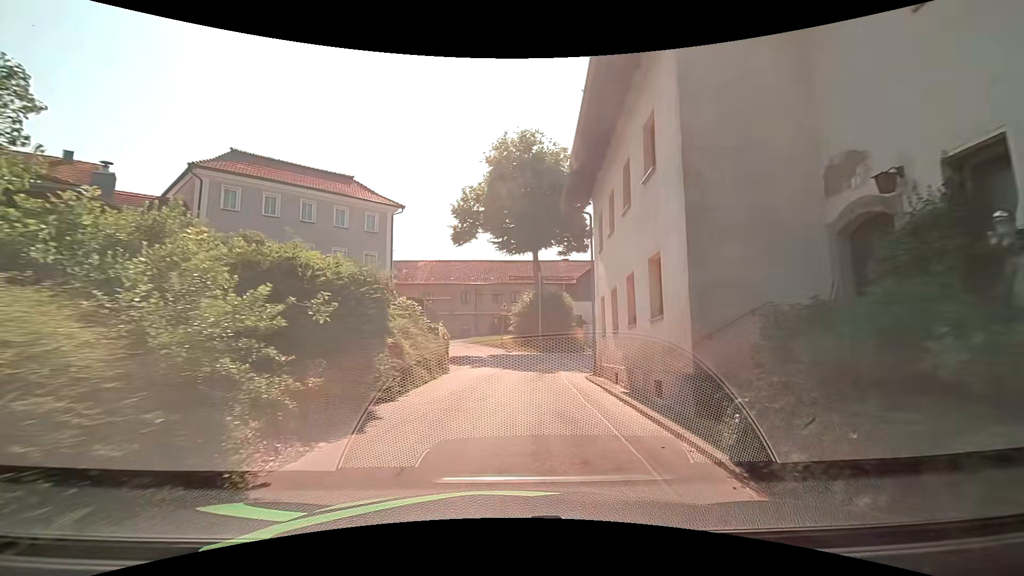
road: residential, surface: asphalt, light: Day
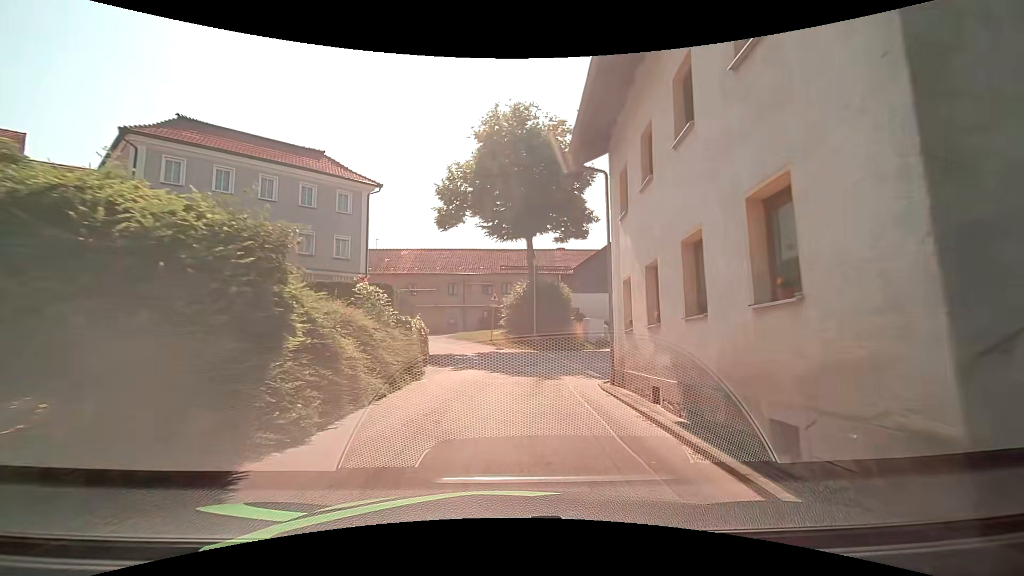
(0.0, +4.1) m; +1°
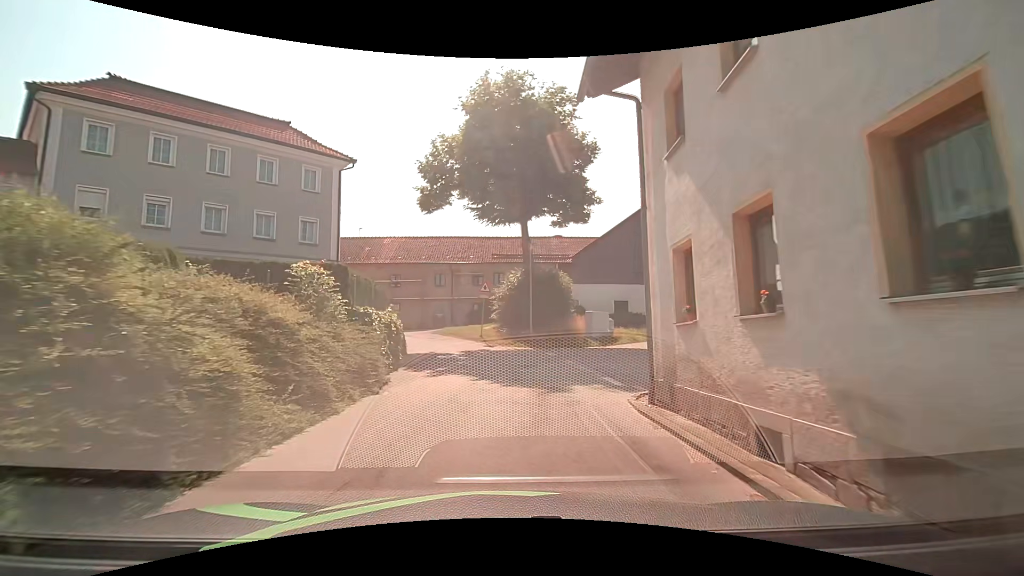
(0.0, +4.0) m; 0°
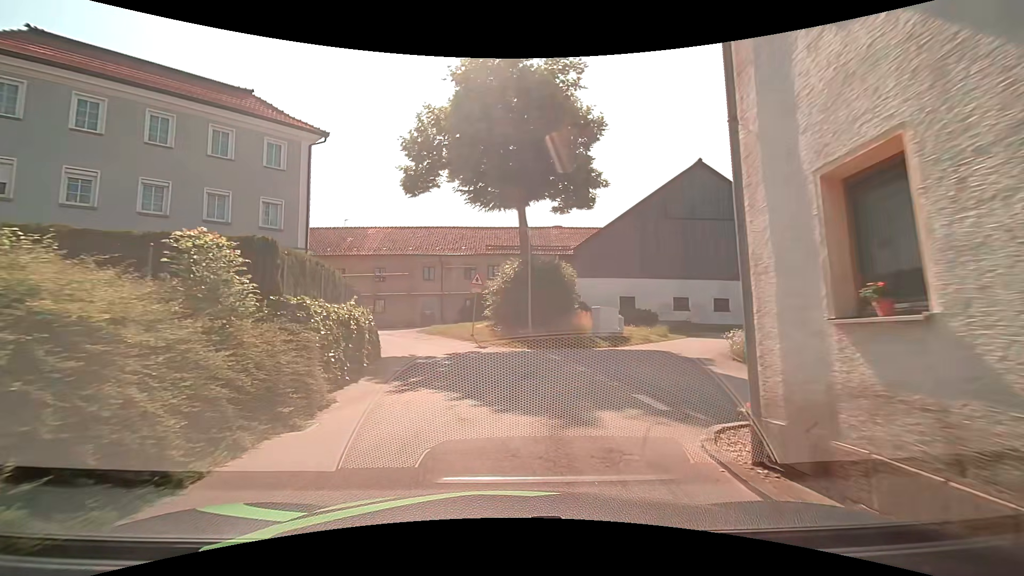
(+0.1, +3.7) m; +2°
